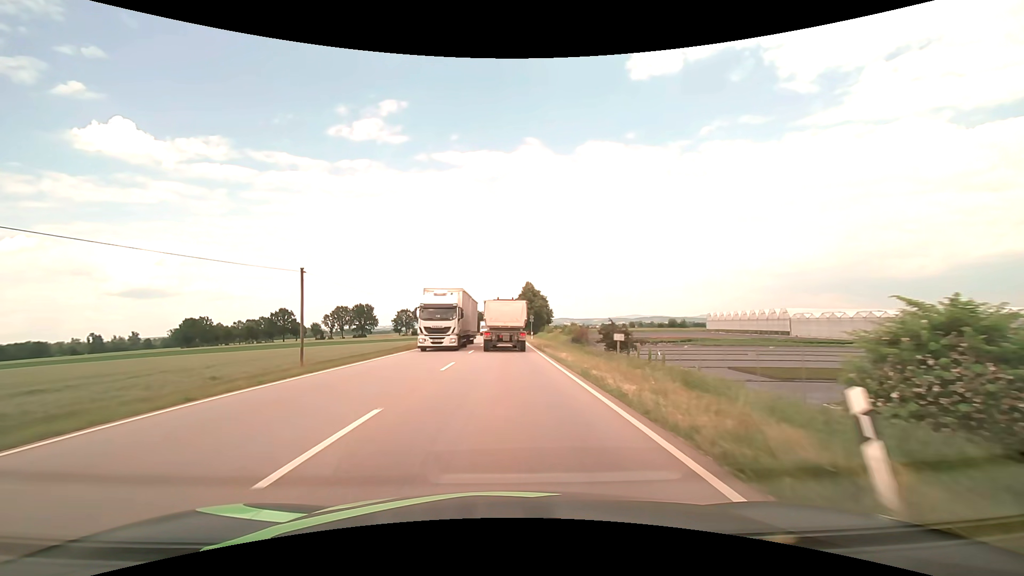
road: primary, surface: asphalt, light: Day
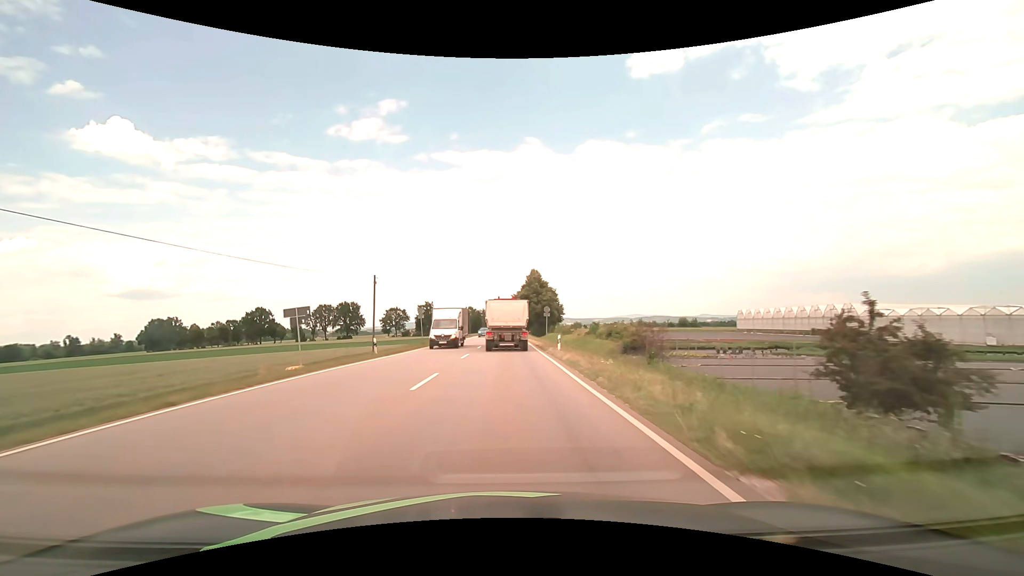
(0.0, +29.2) m; 0°
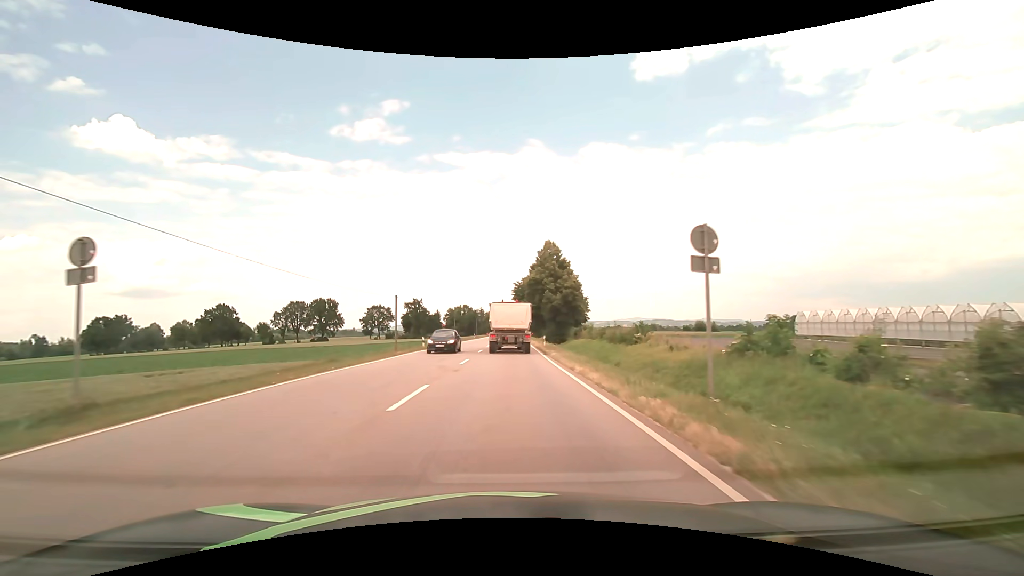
(0.0, +38.4) m; 0°
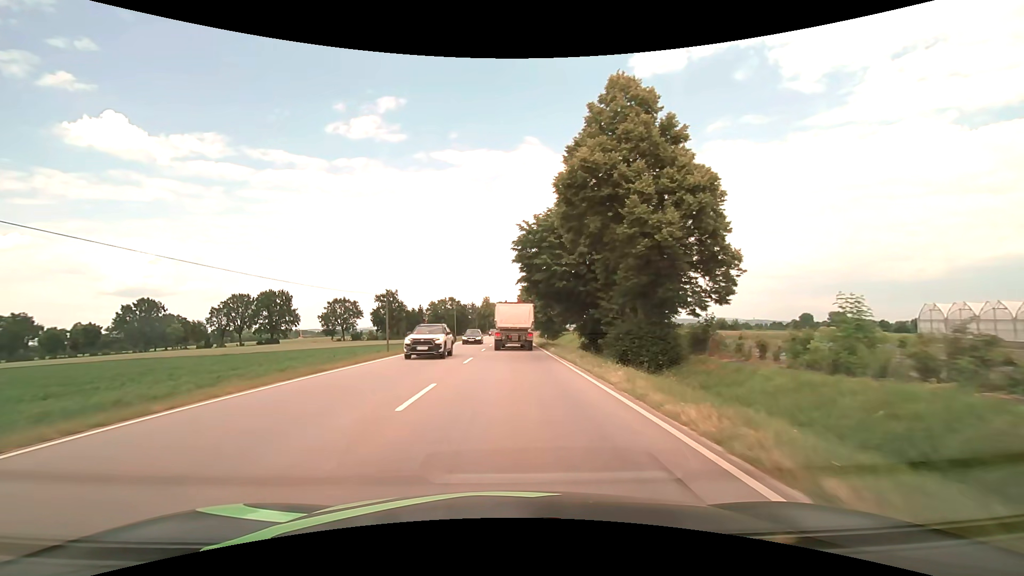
(+0.1, +48.3) m; 0°
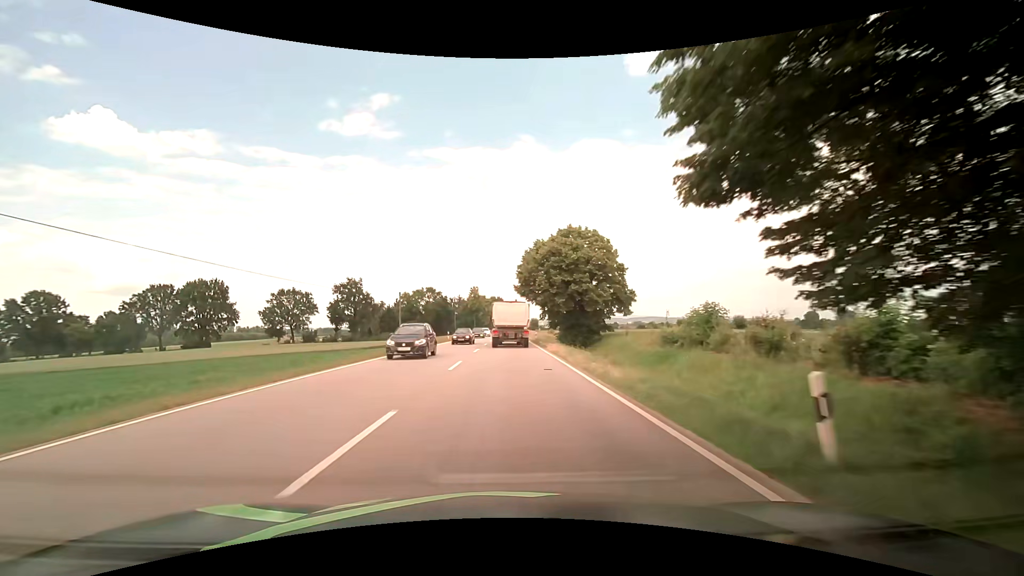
(+0.2, +40.1) m; 0°
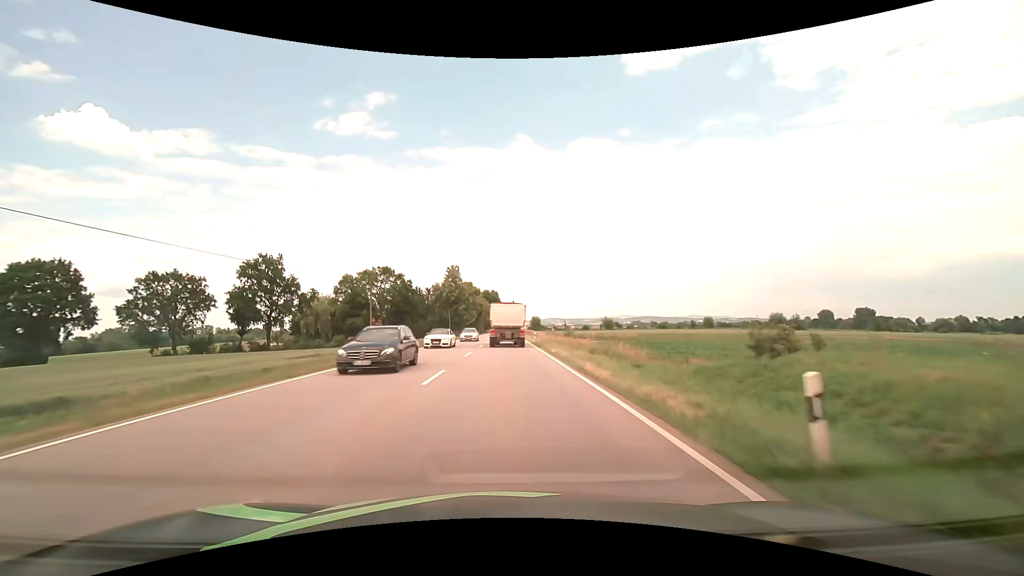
(+0.4, +52.2) m; +1°
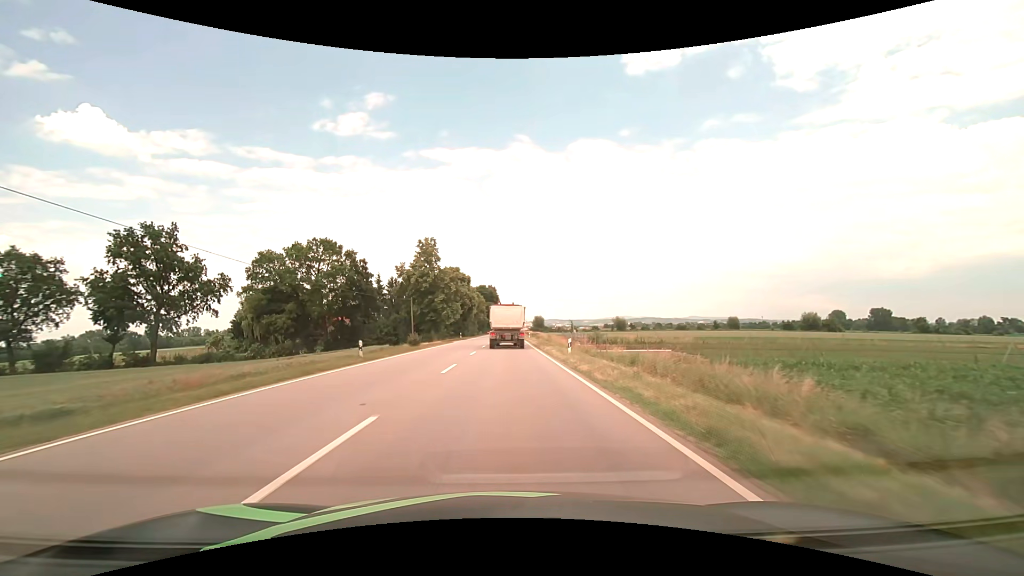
(-0.2, +32.3) m; 0°
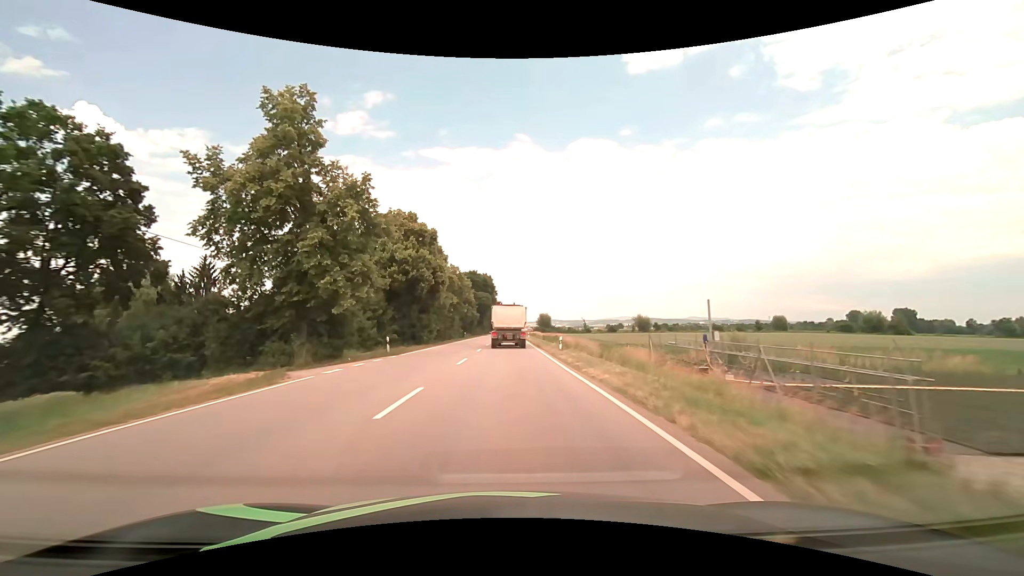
(+0.1, +44.1) m; 0°
(0, +10) (0, +20) (0, +30) (0, +40) (0, +50) (0, +60) (0, +70) (0, +80) (0, +90) (0, +100) m
